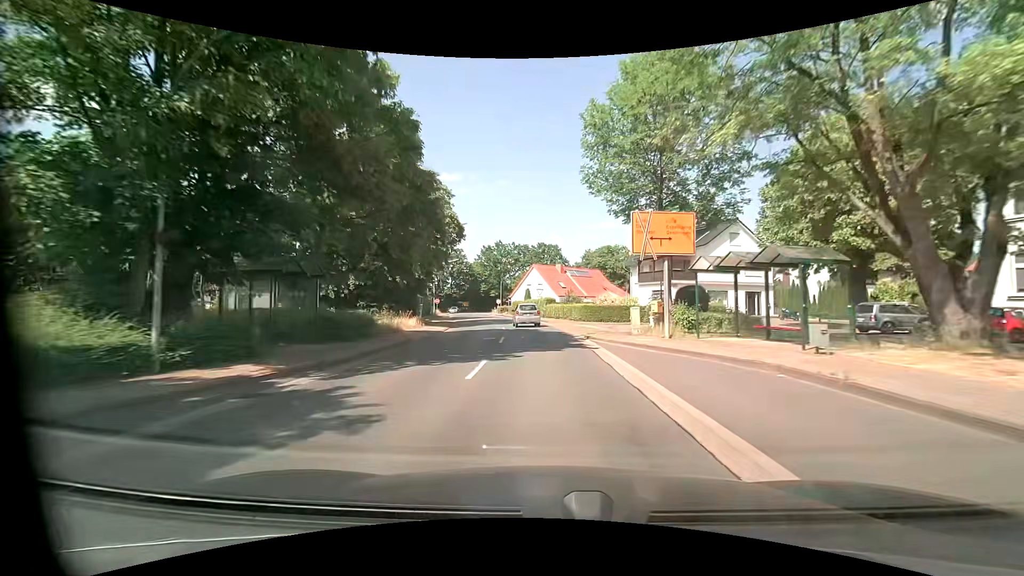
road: secondary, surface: asphalt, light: Day
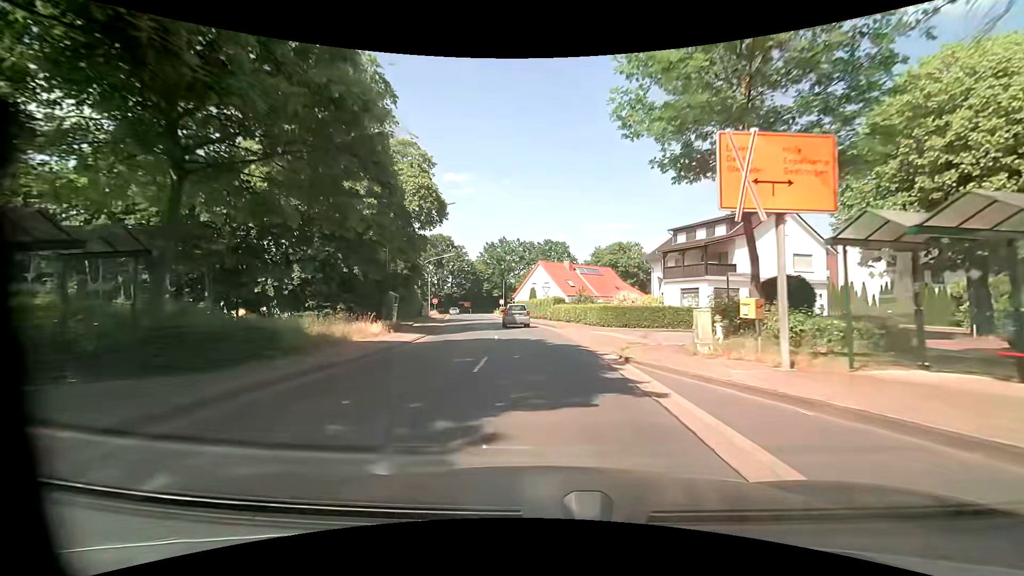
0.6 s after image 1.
(0.0, +8.1) m; -1°
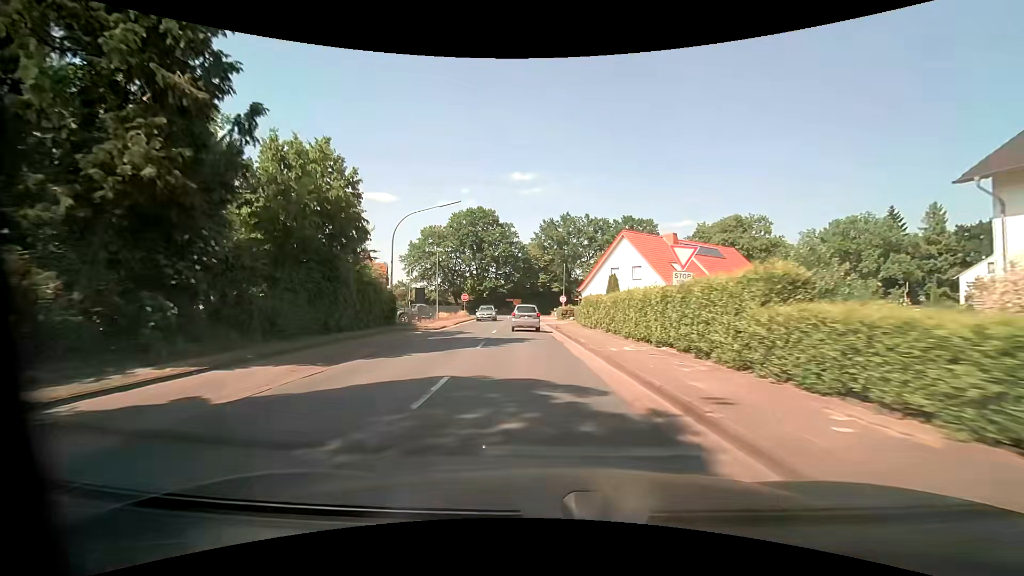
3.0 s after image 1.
(-1.6, +31.4) m; -7°
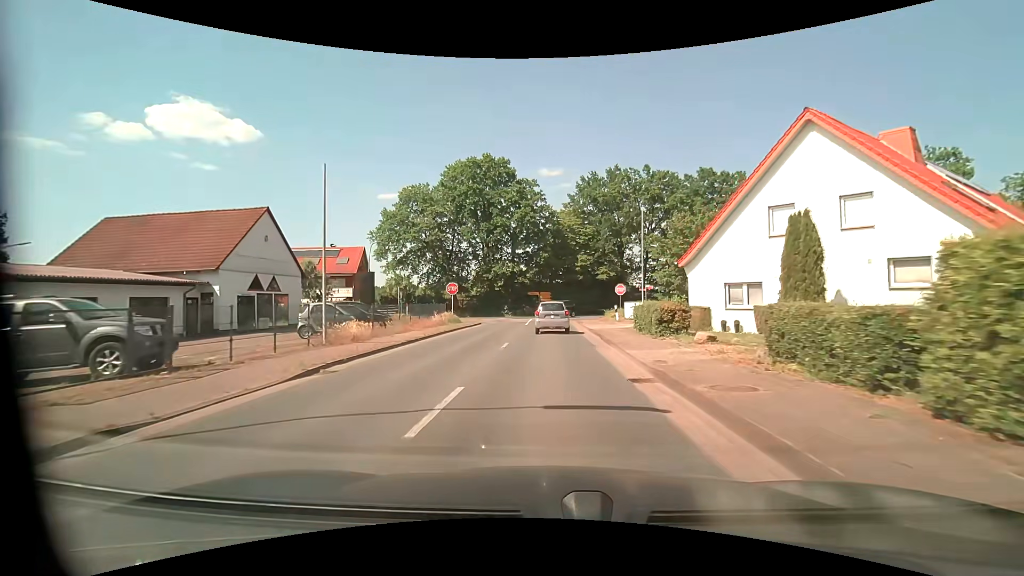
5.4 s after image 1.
(-1.5, +28.4) m; -4°
(0, +10) (0, +20) (0, +30) (+1, +40) (+4, +49) (+11, +56) (+21, +59) (+30, +62) (+40, +65) (+50, +67) m
